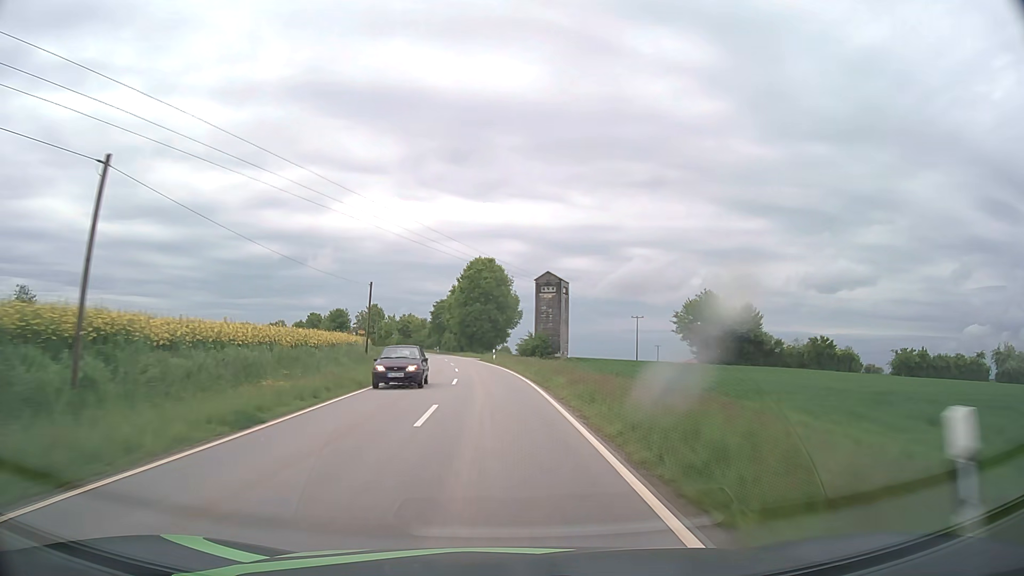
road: tertiary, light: Day
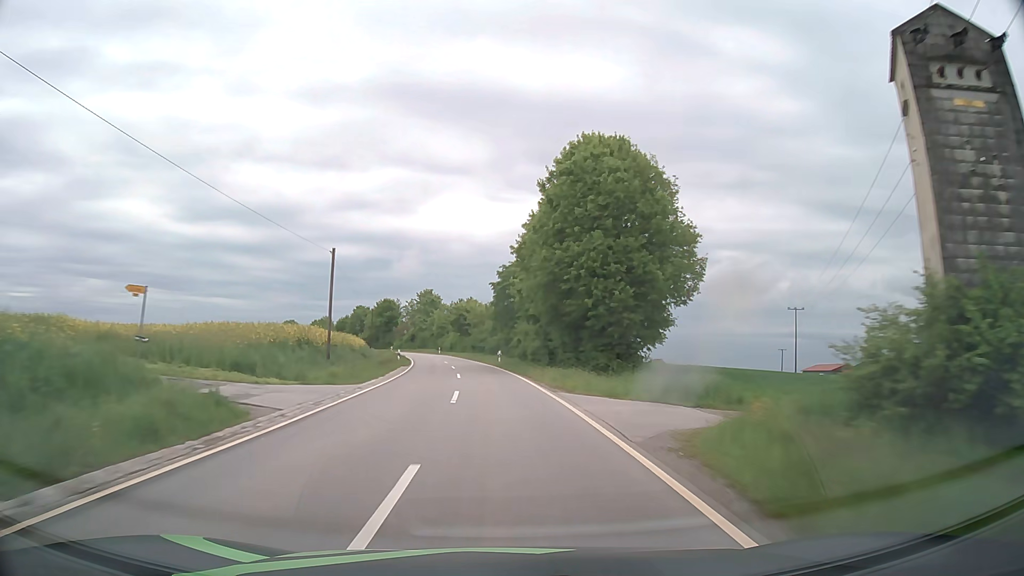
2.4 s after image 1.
(-3.6, +56.7) m; -7°
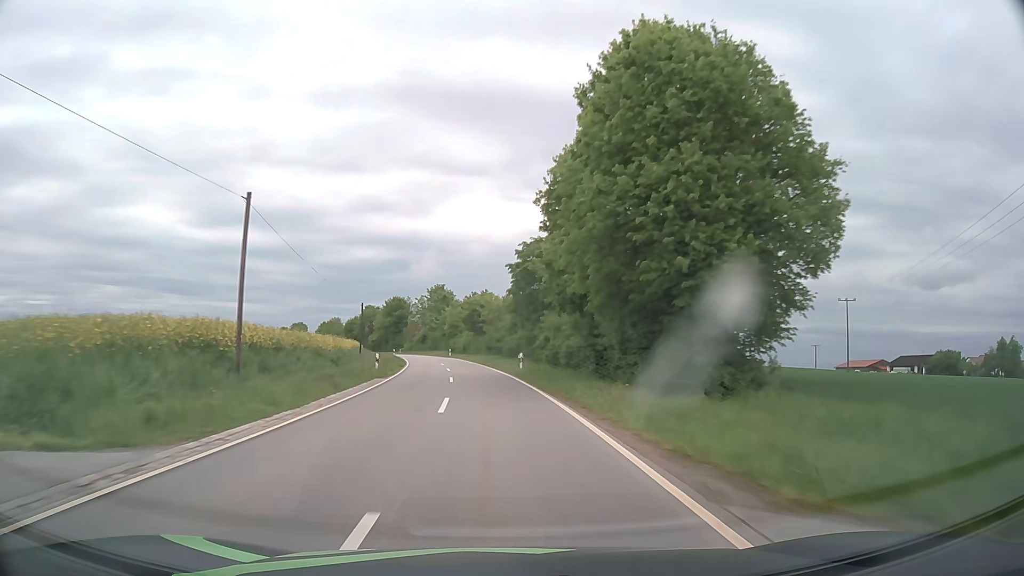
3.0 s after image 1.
(-0.2, +14.5) m; -2°
(0, +10) (-1, +20) (-1, +30) (-2, +40) (-3, +50) (-5, +60) (-7, +70) (-9, +79) (-11, +89) (-13, +99) m
